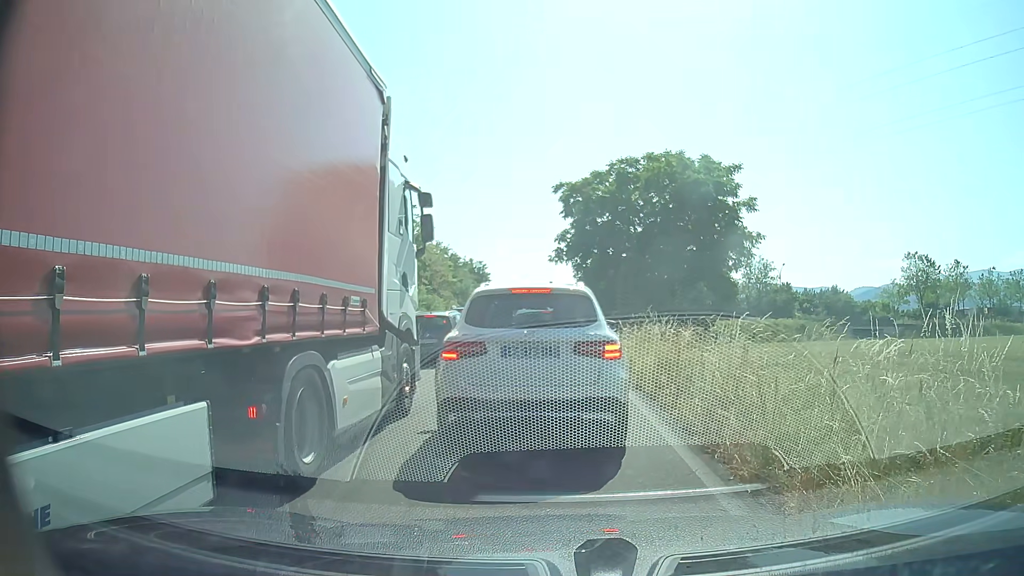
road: trunk_link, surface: asphalt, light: Day
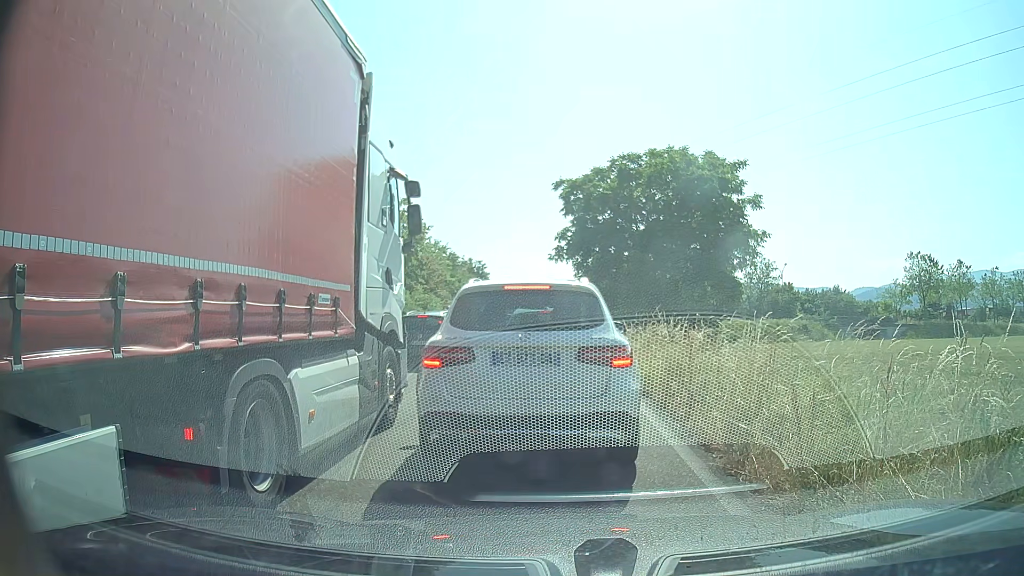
(0.0, +0.9) m; 0°
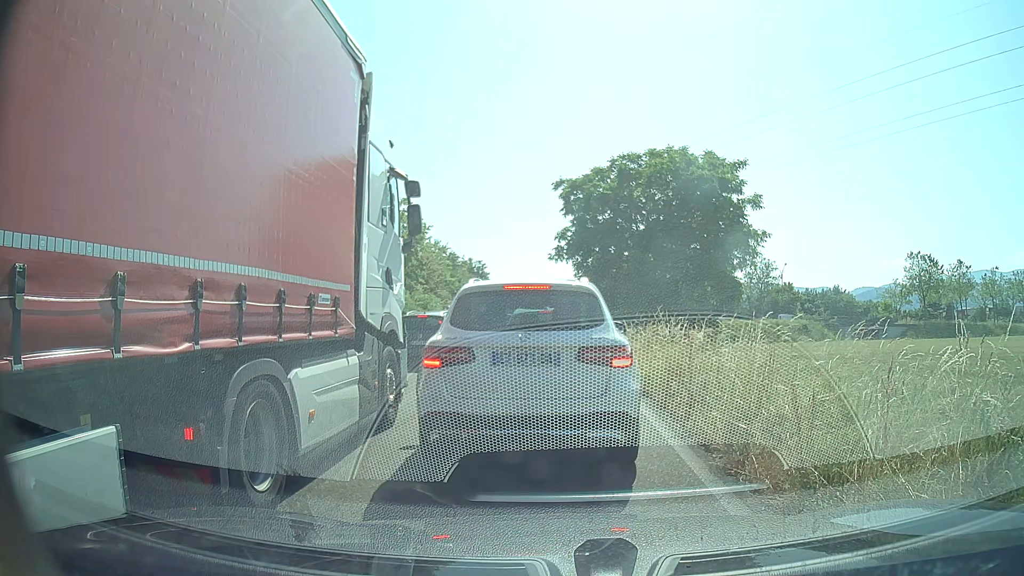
(0.0, 0.0) m; 0°
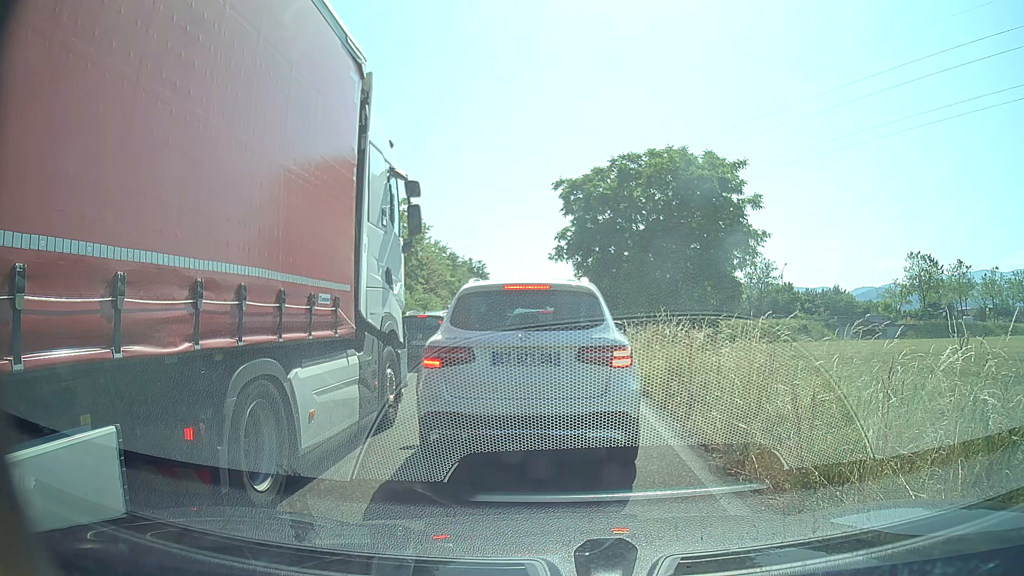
(0.0, 0.0) m; 0°
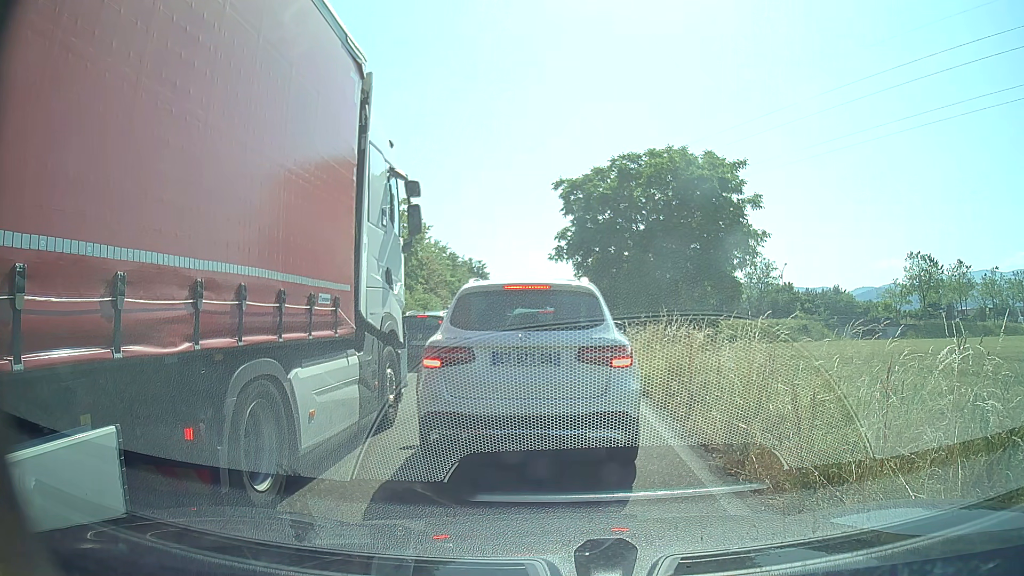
(0.0, 0.0) m; 0°
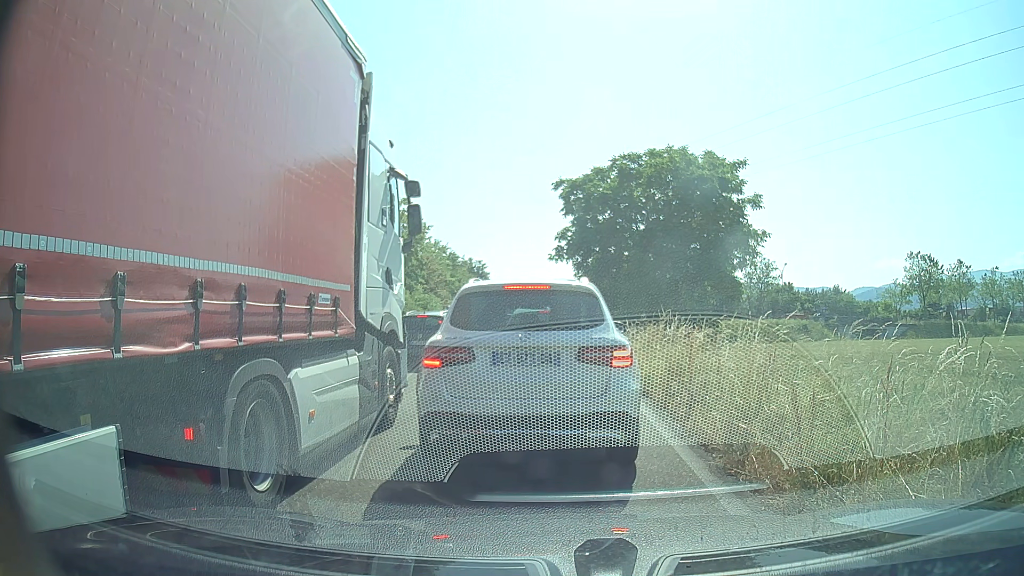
(0.0, 0.0) m; 0°
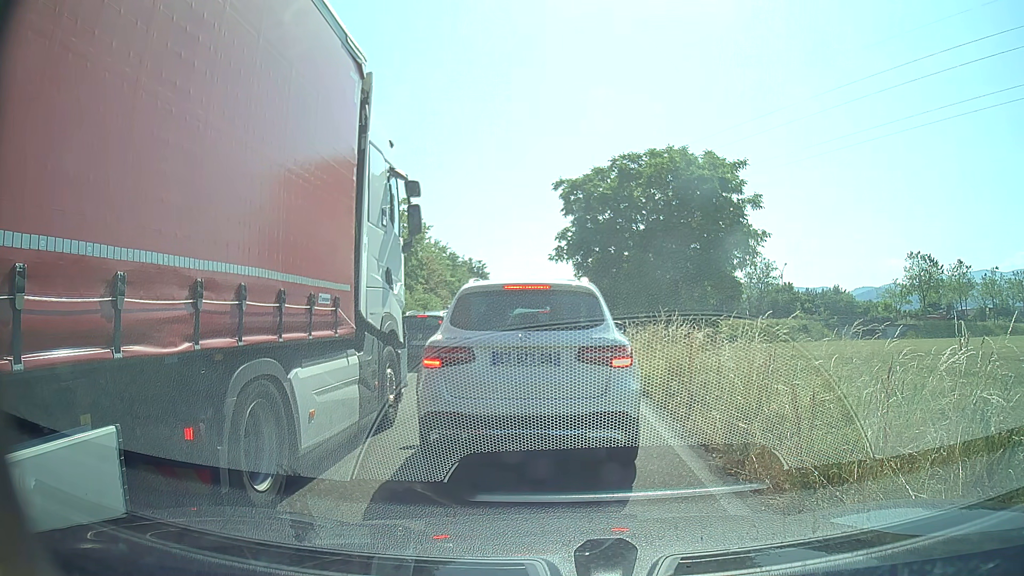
(0.0, 0.0) m; 0°
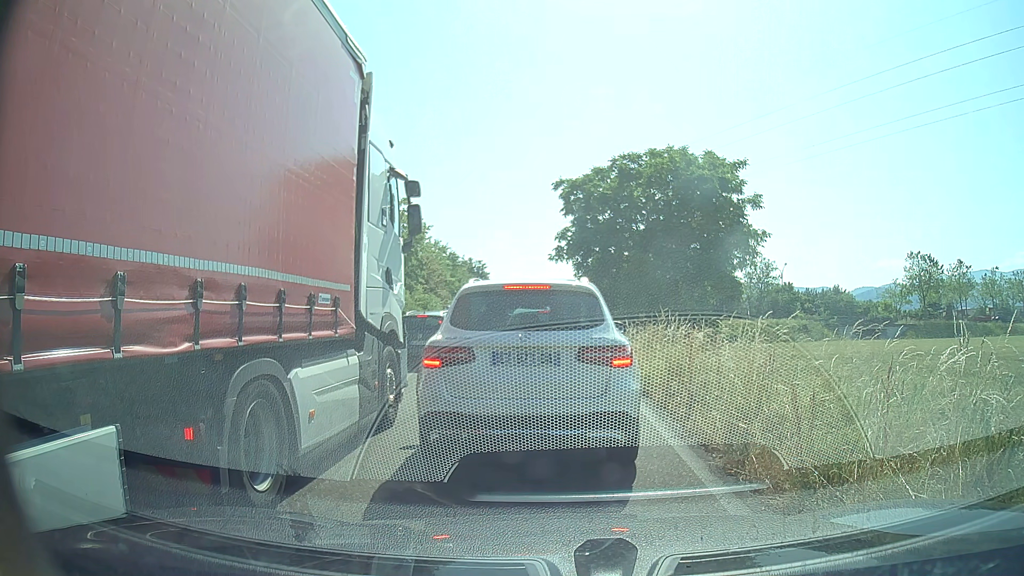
(0.0, 0.0) m; 0°
